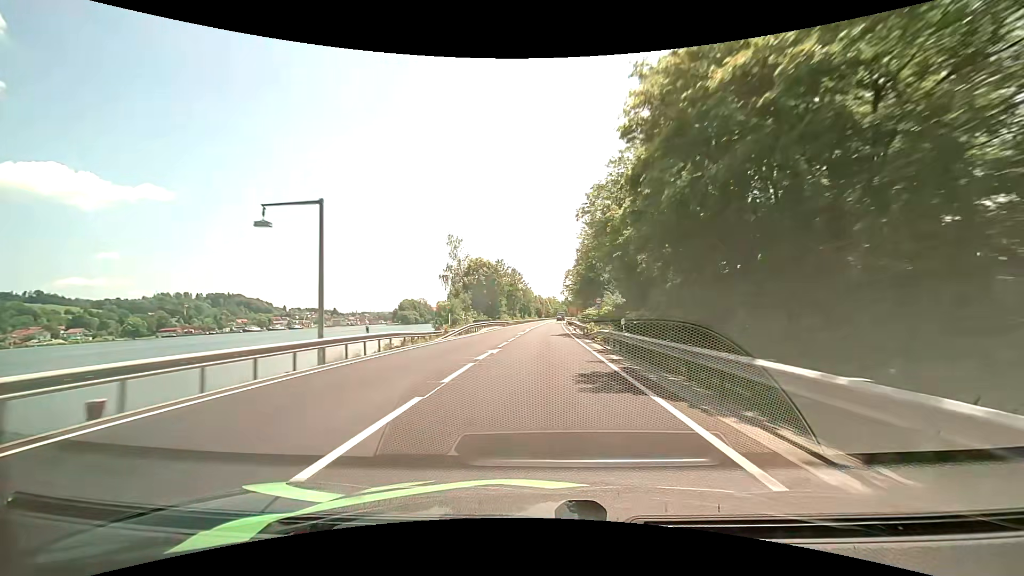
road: primary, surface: asphalt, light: Day
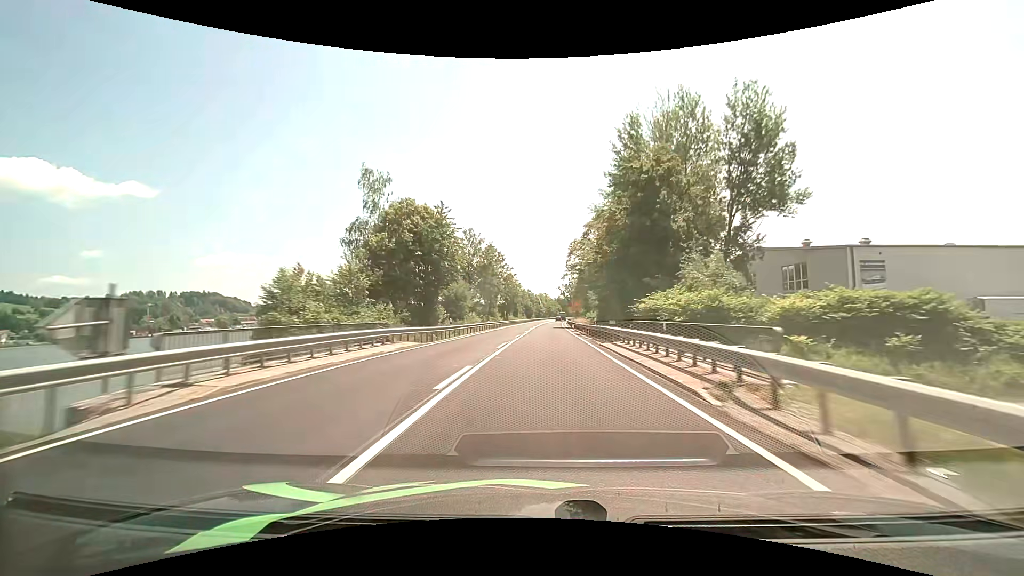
(+0.2, +43.2) m; +1°
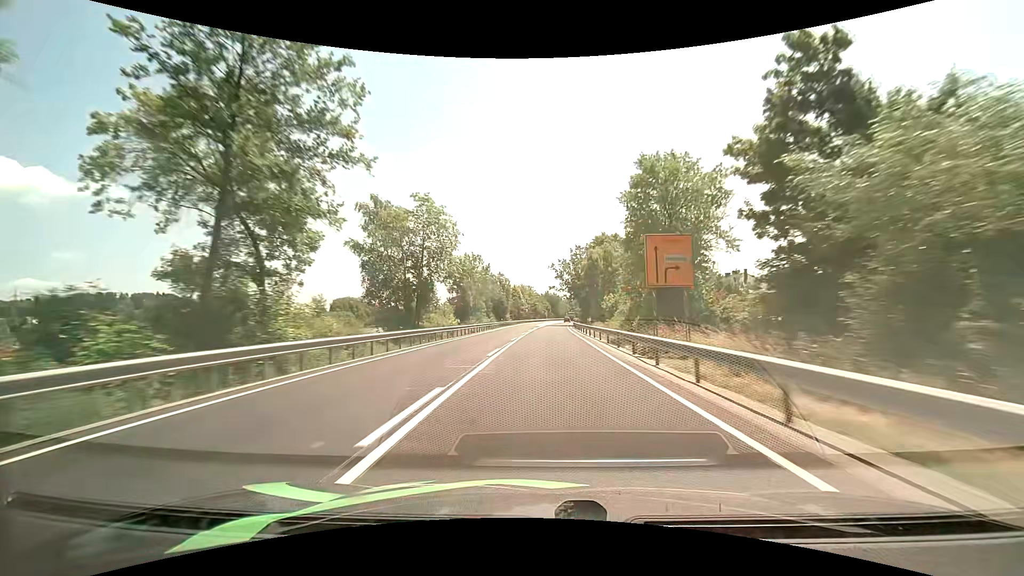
(+1.4, +76.0) m; +2°
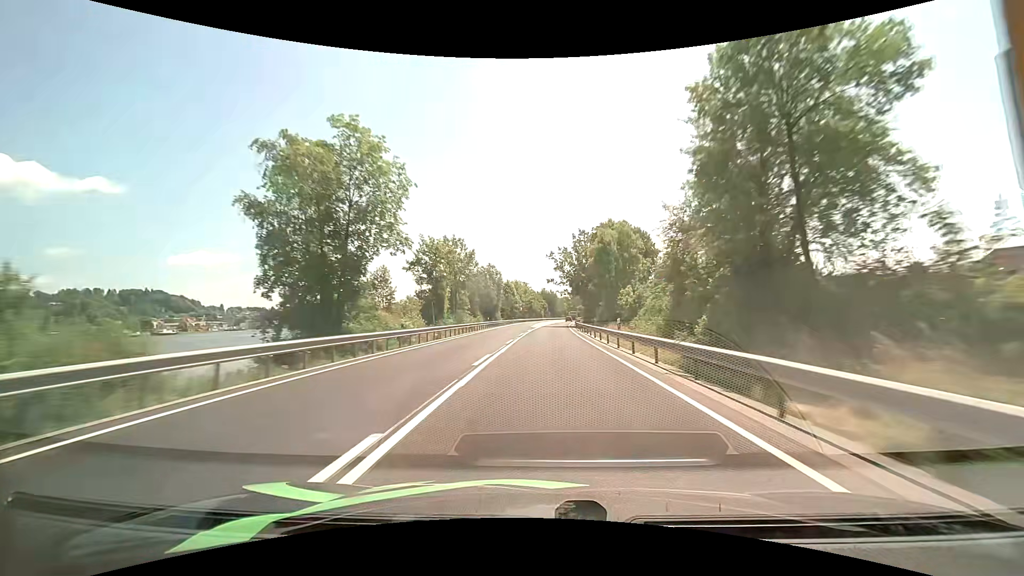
(0.0, +15.7) m; 0°
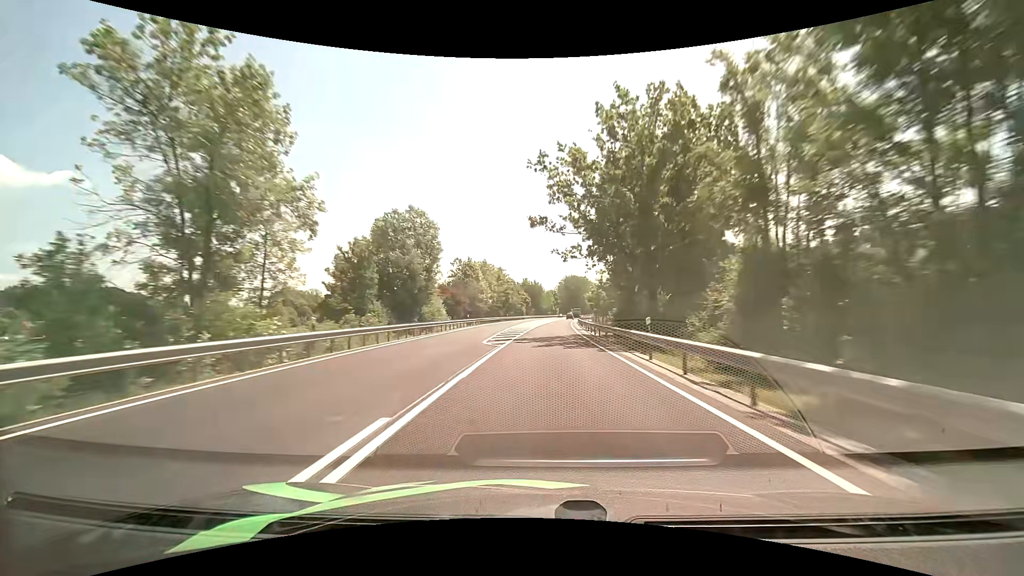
(+0.7, +47.2) m; +2°
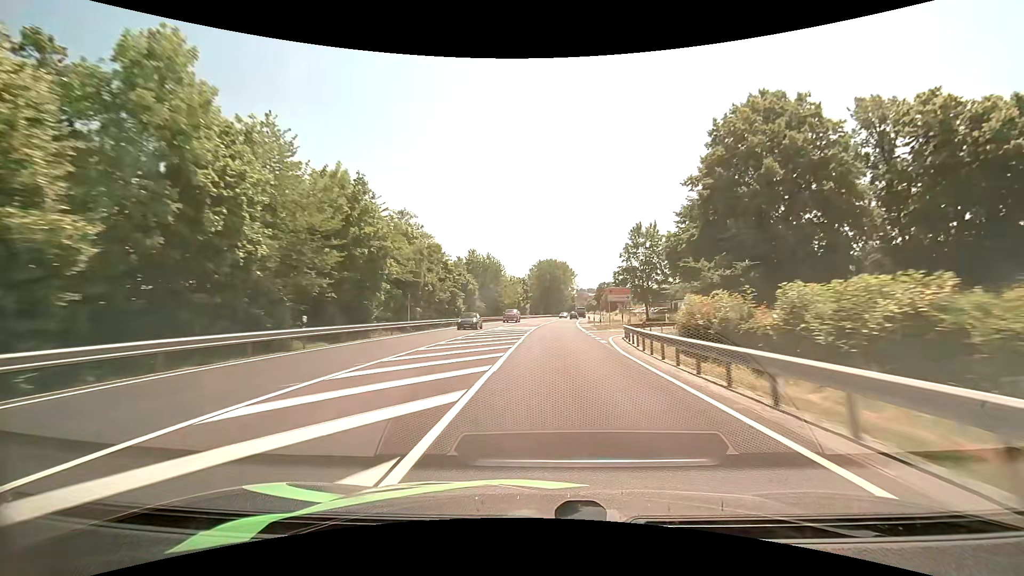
(+2.0, +76.4) m; +3°
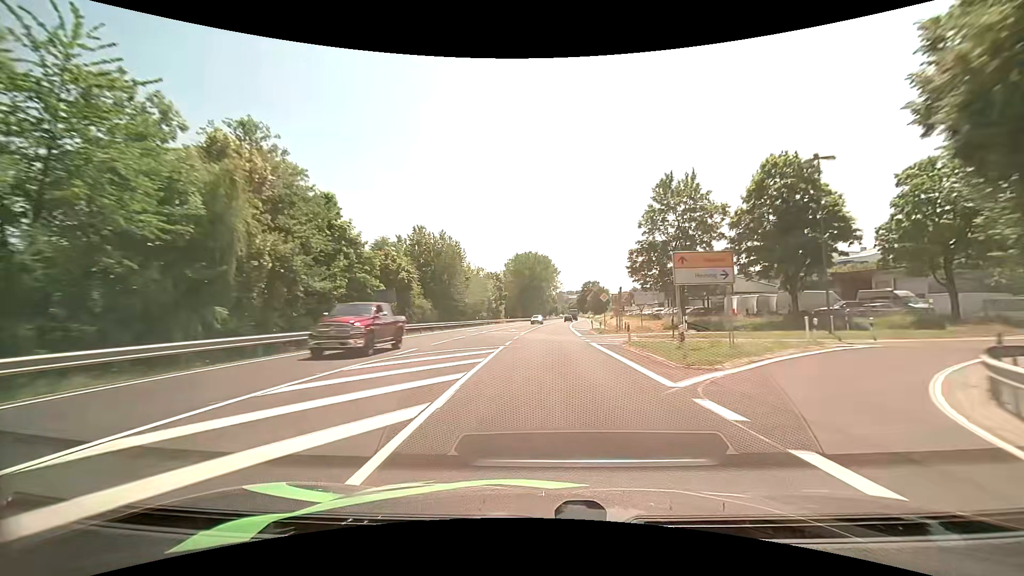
(+0.6, +29.8) m; +2°
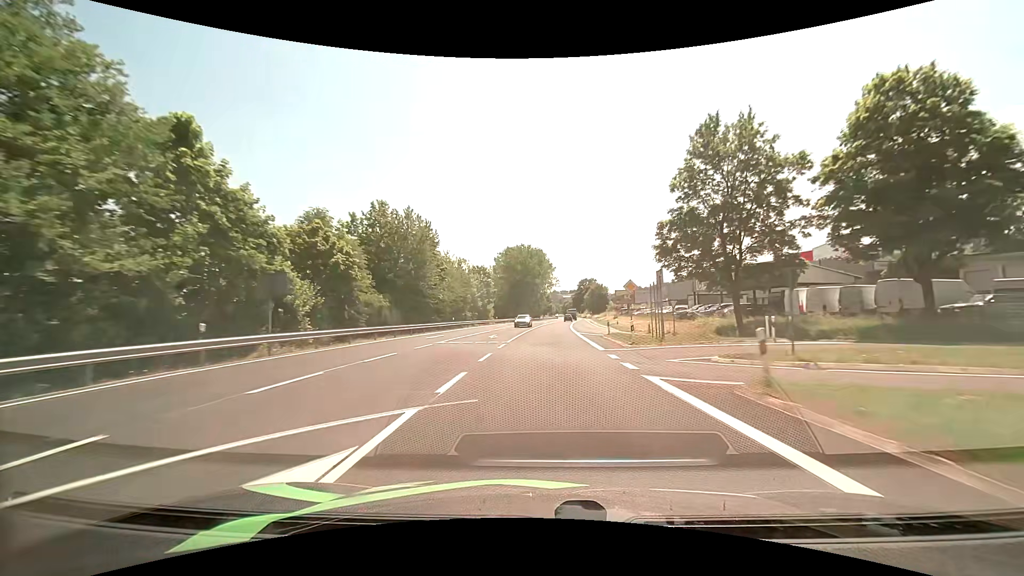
(+0.1, +14.9) m; +1°
(0, +10) (0, +20) (0, +30) (+1, +40) (+1, +50) (+1, +60) (+2, +70) (+3, +80) (+3, +90) (+4, +100) m
